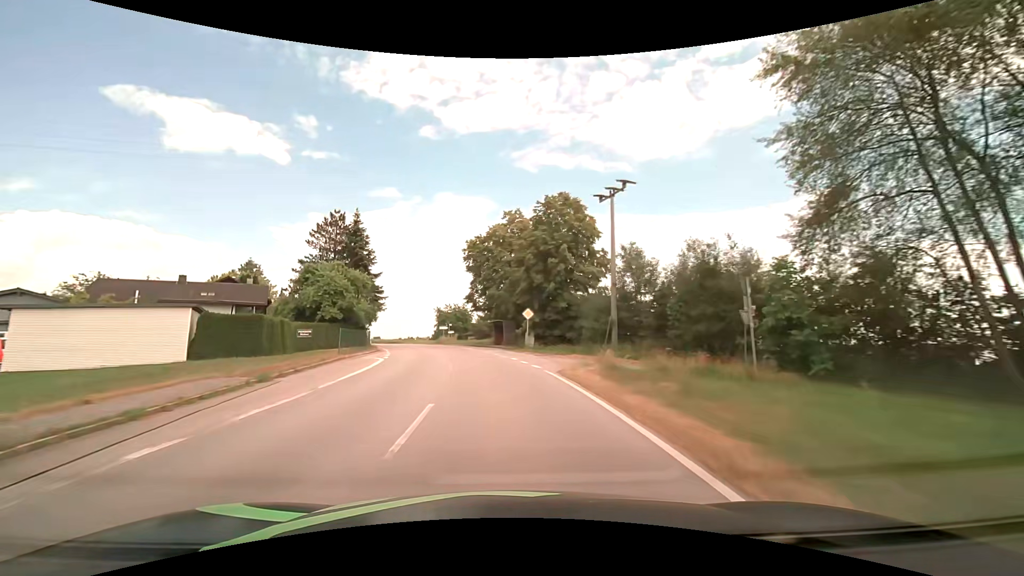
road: secondary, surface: asphalt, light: Day
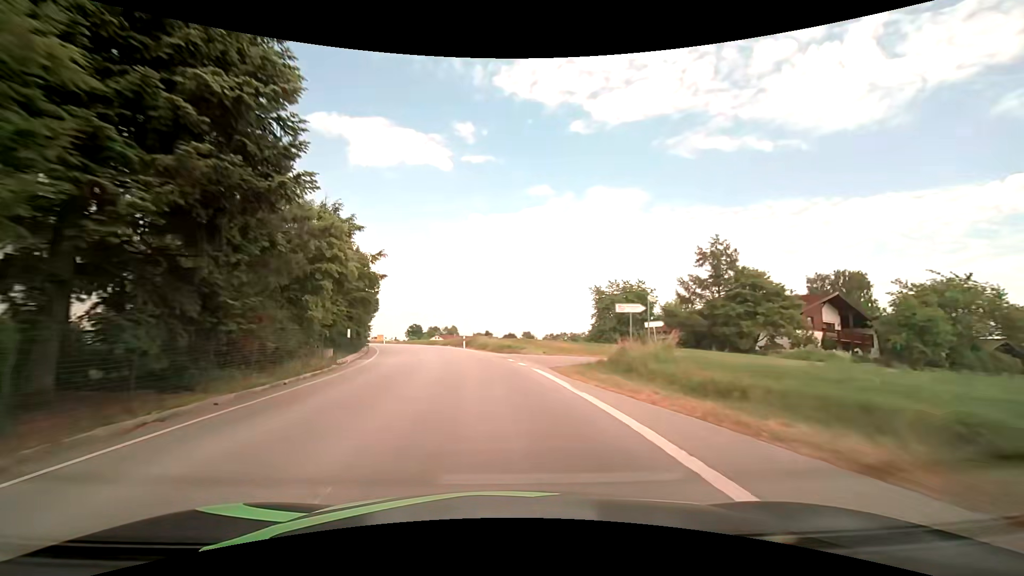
(-7.8, +52.7) m; -17°
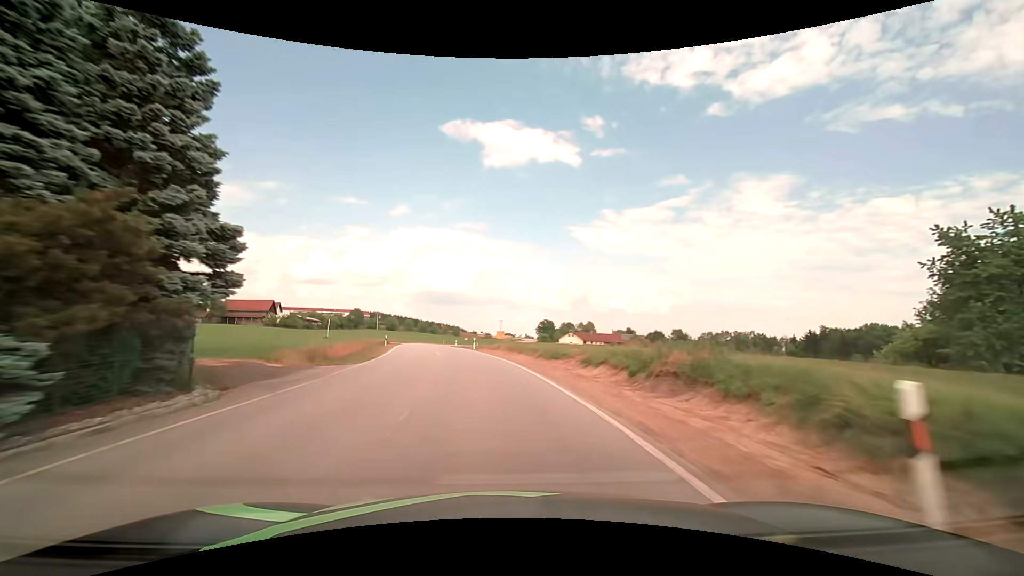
(-5.9, +42.7) m; -16°
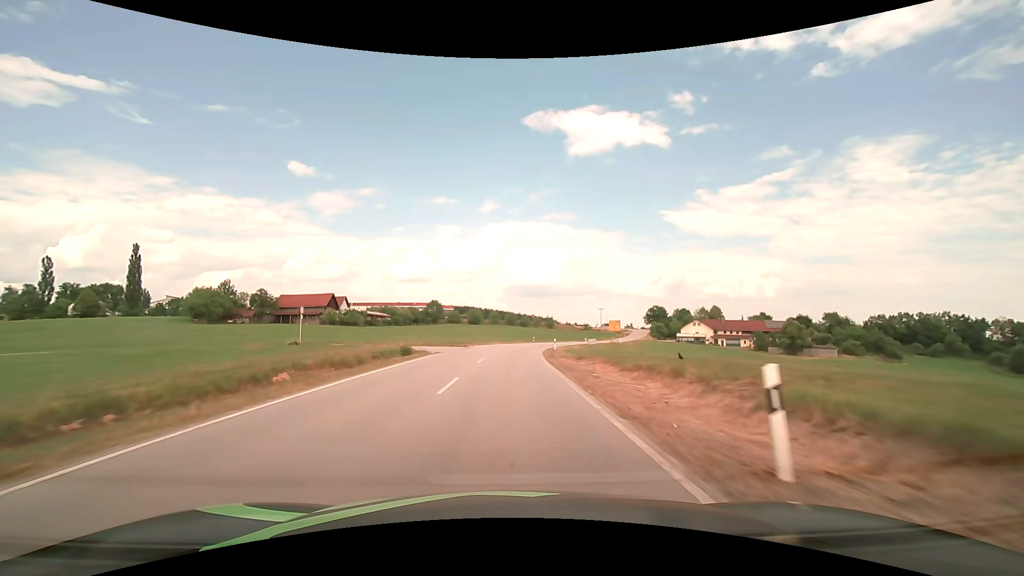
(-4.7, +43.2) m; -11°
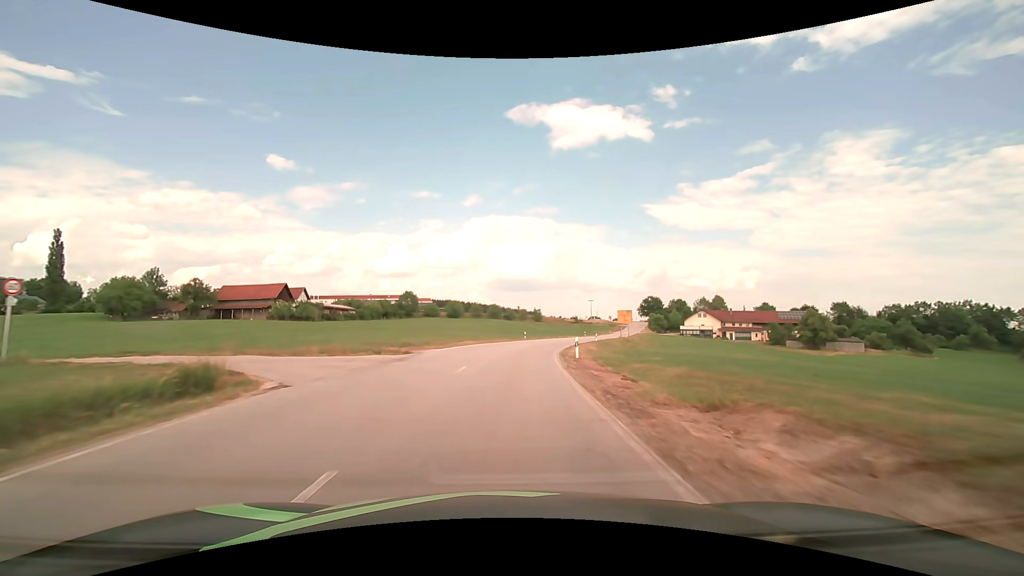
(+0.1, +21.9) m; +1°
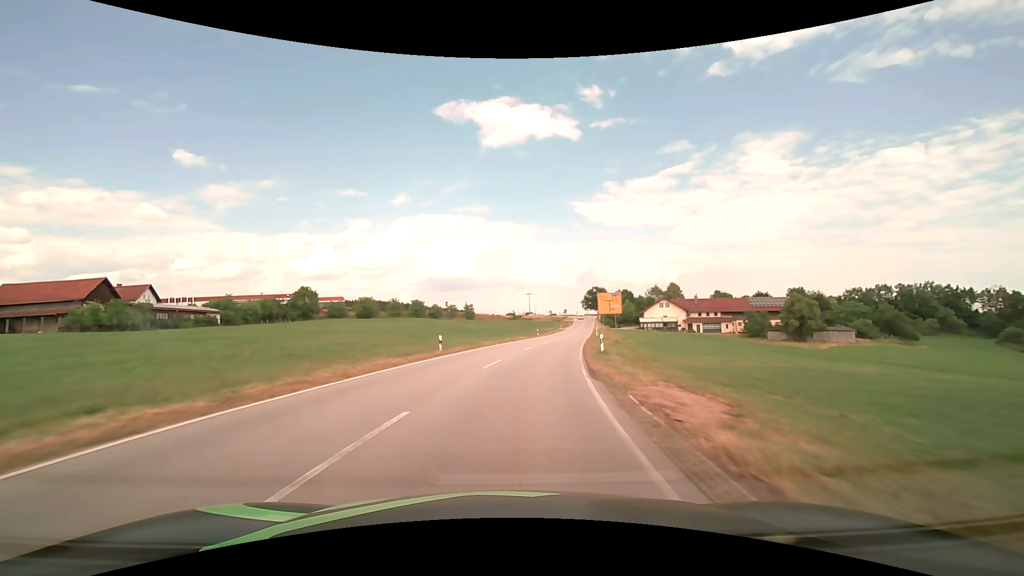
(+1.9, +32.8) m; +8°
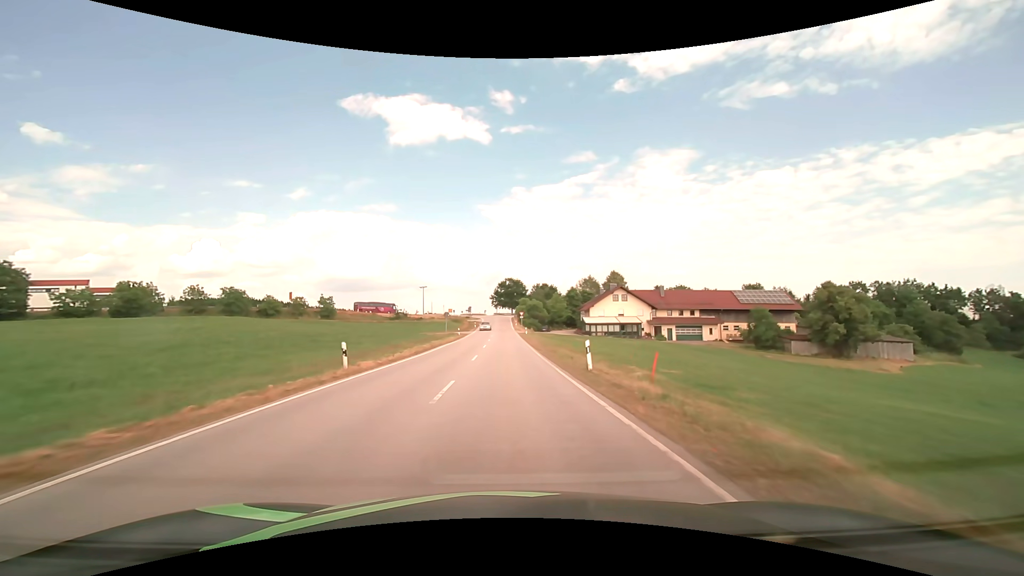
(+6.5, +53.9) m; +11°
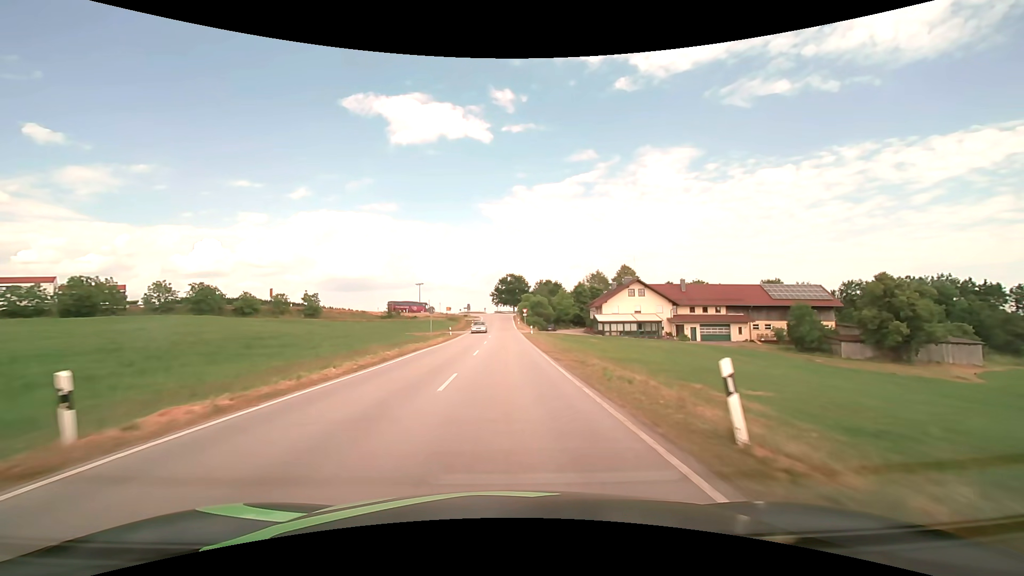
(0.0, +10.9) m; 0°
(0, +10) (0, +20) (0, +30) (0, +40) (-1, +50) (-1, +60) (-1, +70) (-1, +80) (-1, +90) (-1, +100) m
